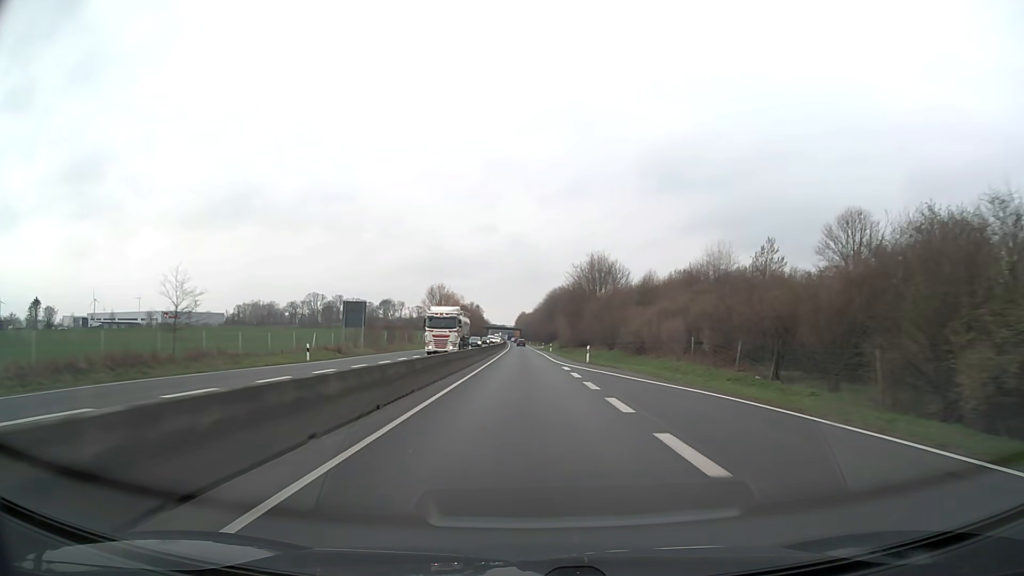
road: trunk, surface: asphalt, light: Day
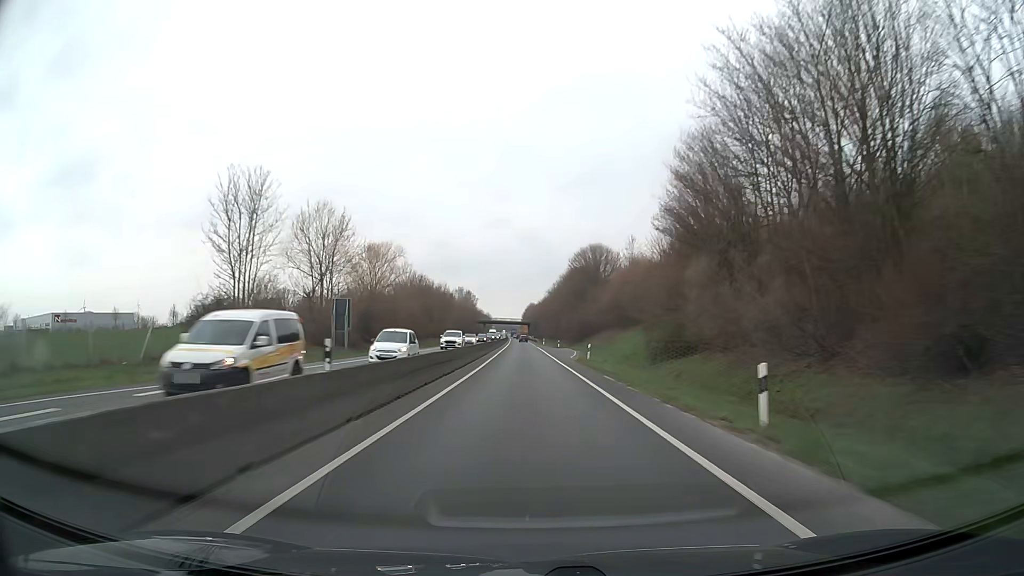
(-0.3, +78.9) m; 0°
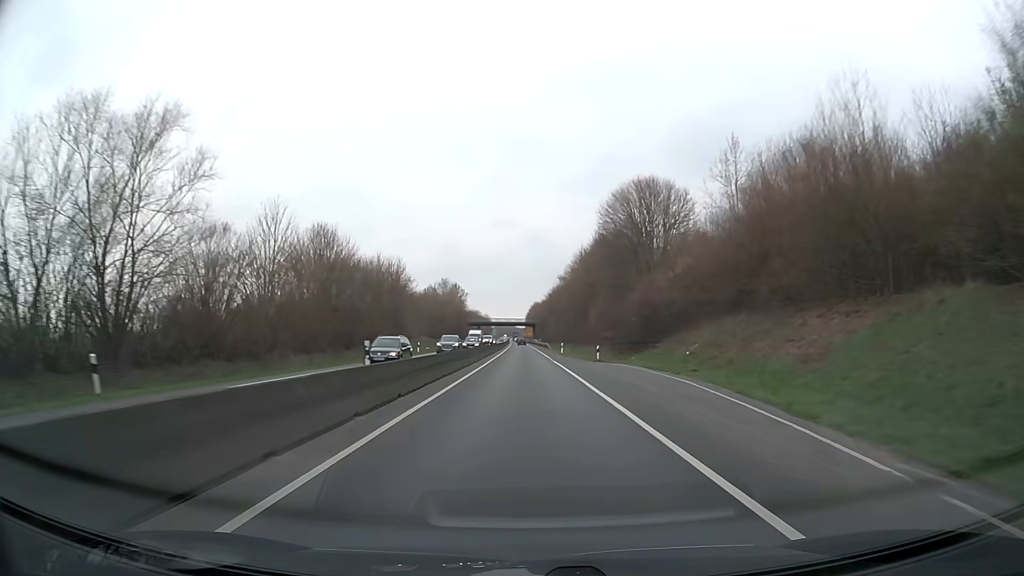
(-0.2, +47.4) m; 0°
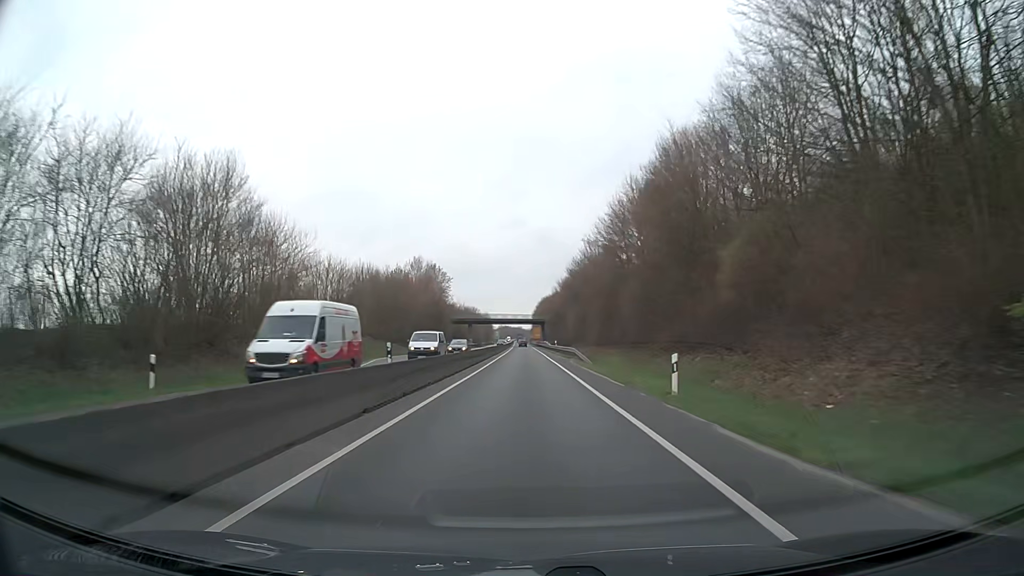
(-0.2, +47.4) m; -1°
